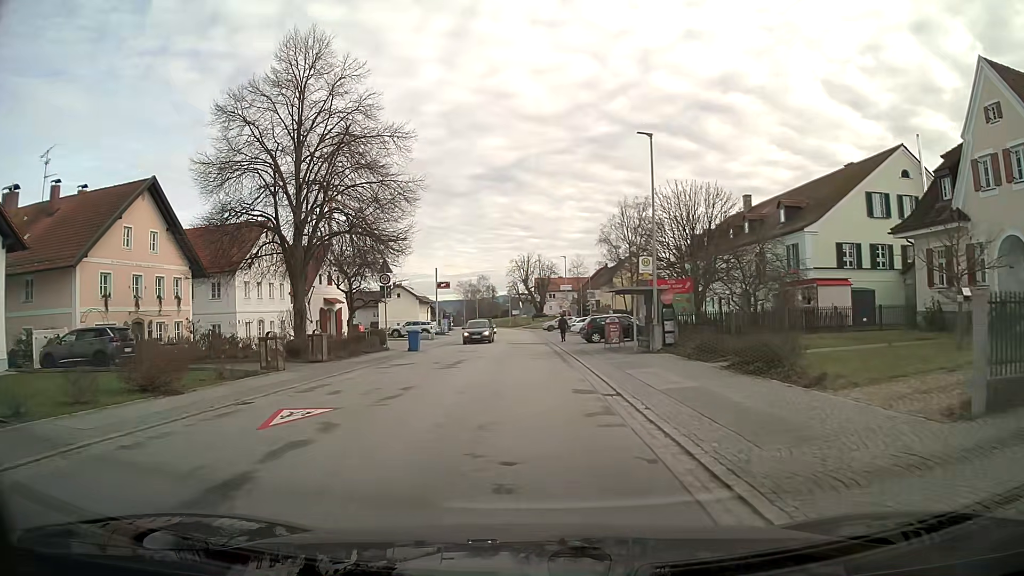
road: secondary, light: Day
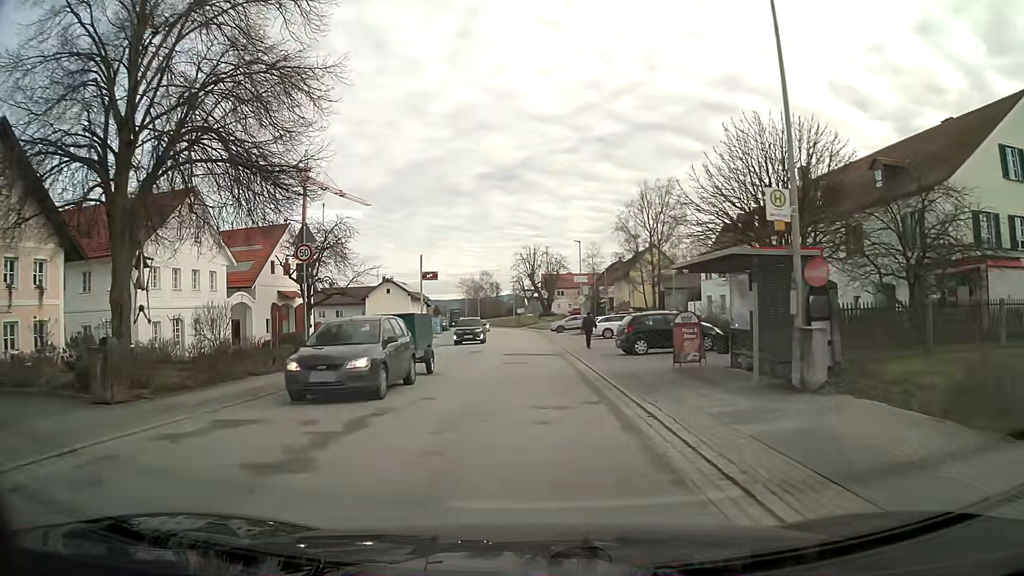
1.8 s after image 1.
(-0.1, +13.6) m; -1°
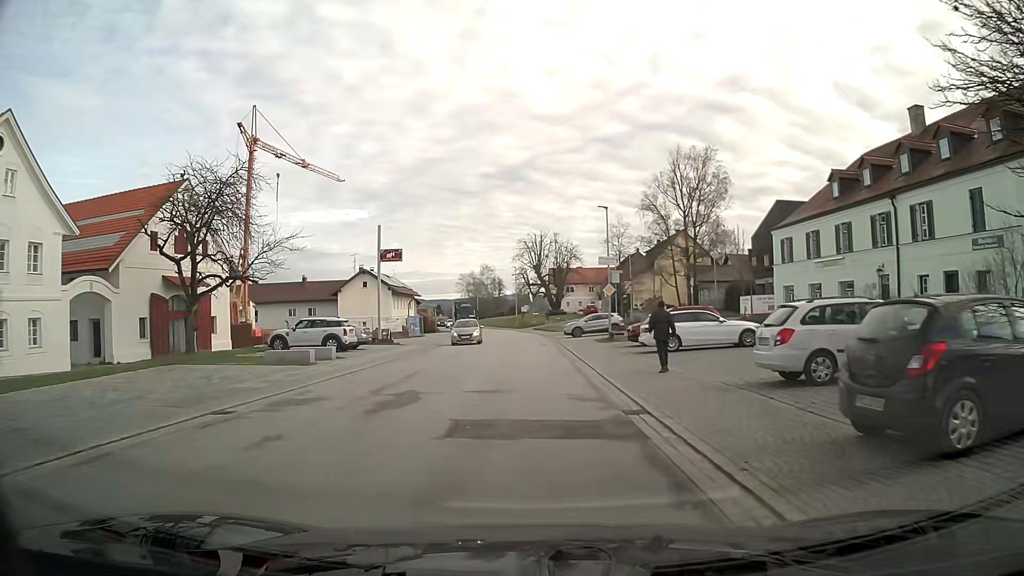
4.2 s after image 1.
(0.0, +18.1) m; 0°
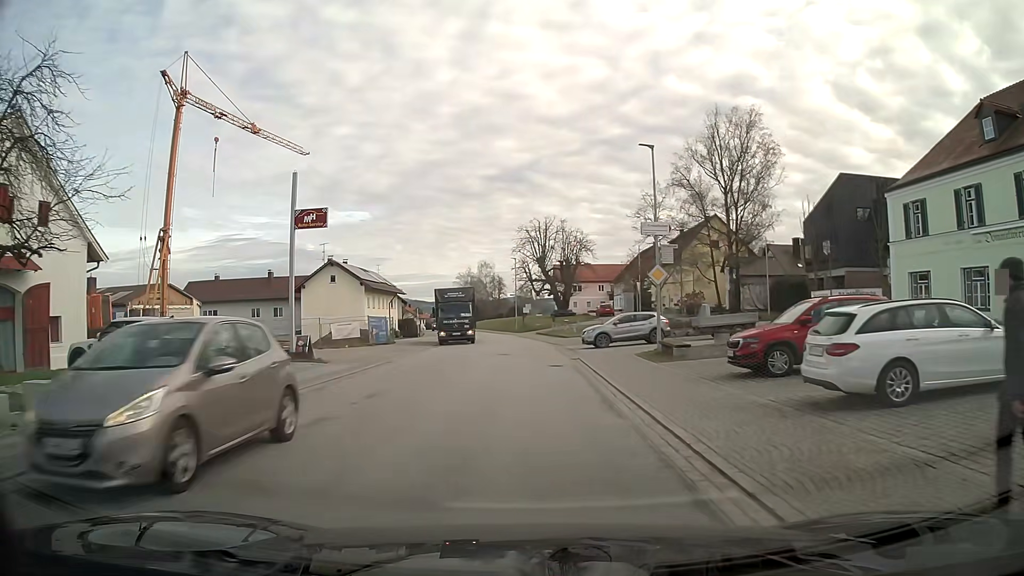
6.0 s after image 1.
(-0.1, +15.7) m; 0°
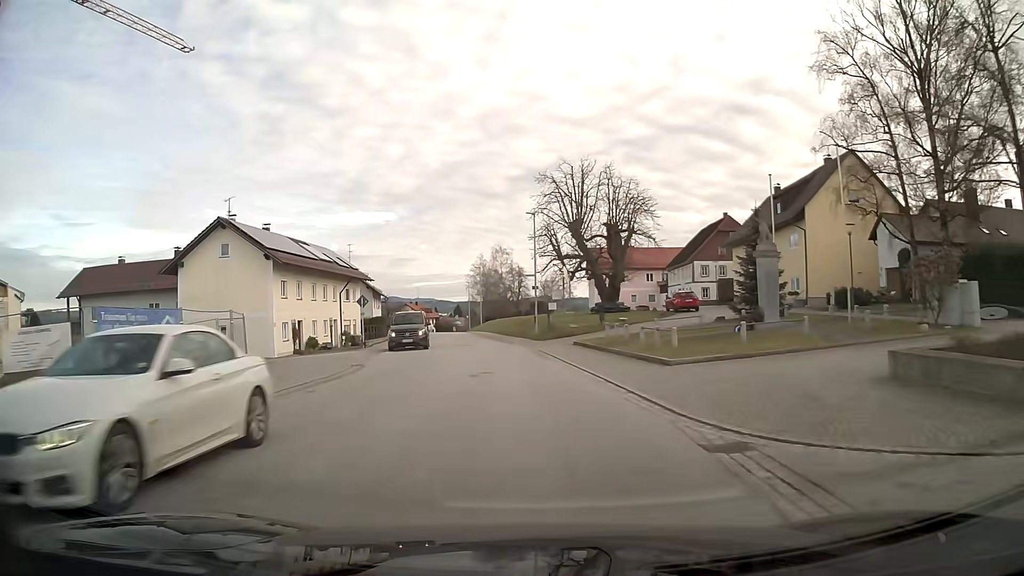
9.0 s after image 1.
(-0.5, +31.3) m; -2°
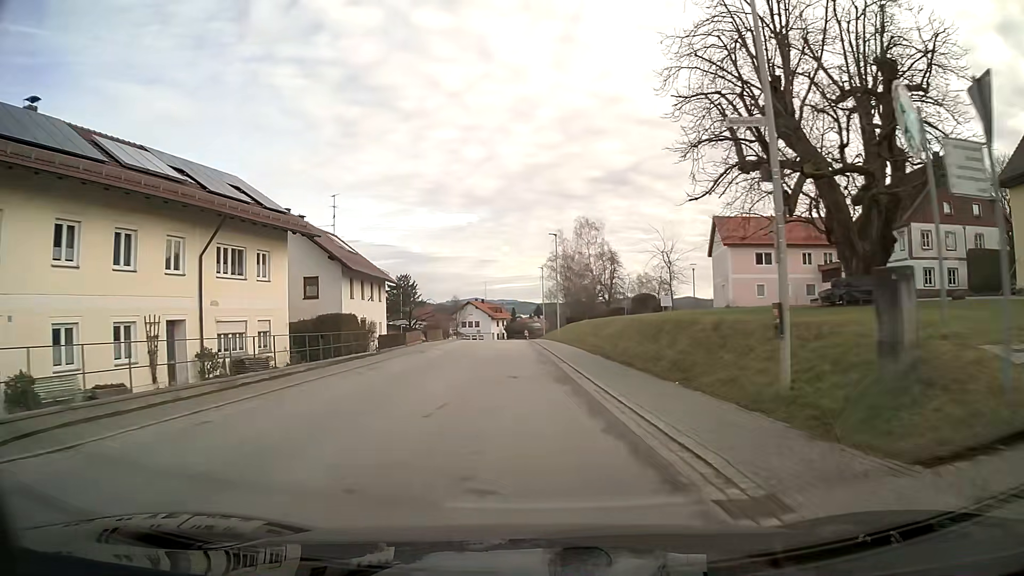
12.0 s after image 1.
(-2.2, +34.7) m; -7°
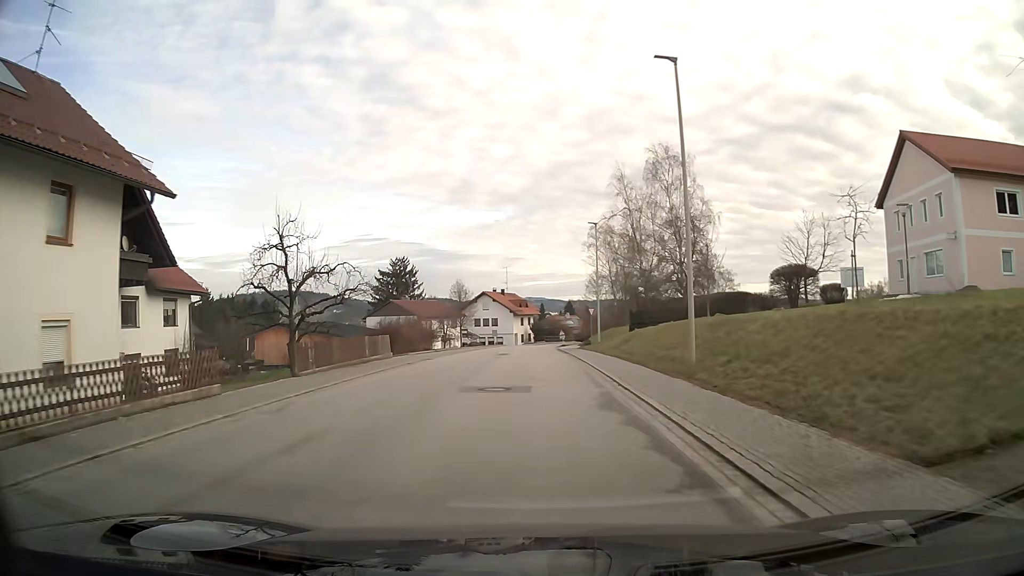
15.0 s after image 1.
(-1.0, +35.9) m; -2°
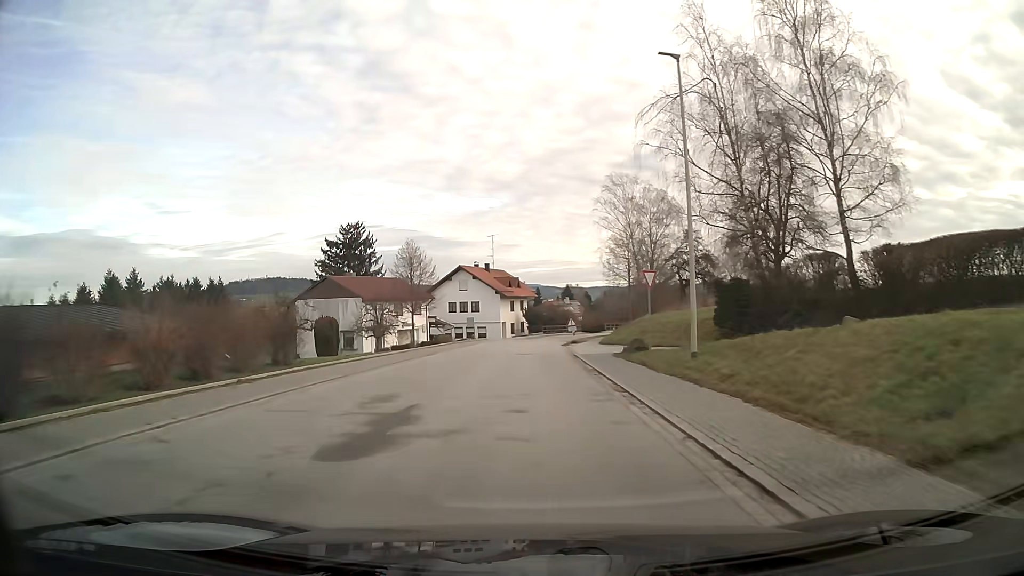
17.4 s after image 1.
(+0.1, +28.7) m; 0°
(0, +10) (0, +20) (0, +30) (0, +40) (+1, +50) (+2, +60) (+4, +70) (+7, +79) (+10, +89) (+14, +98) m
